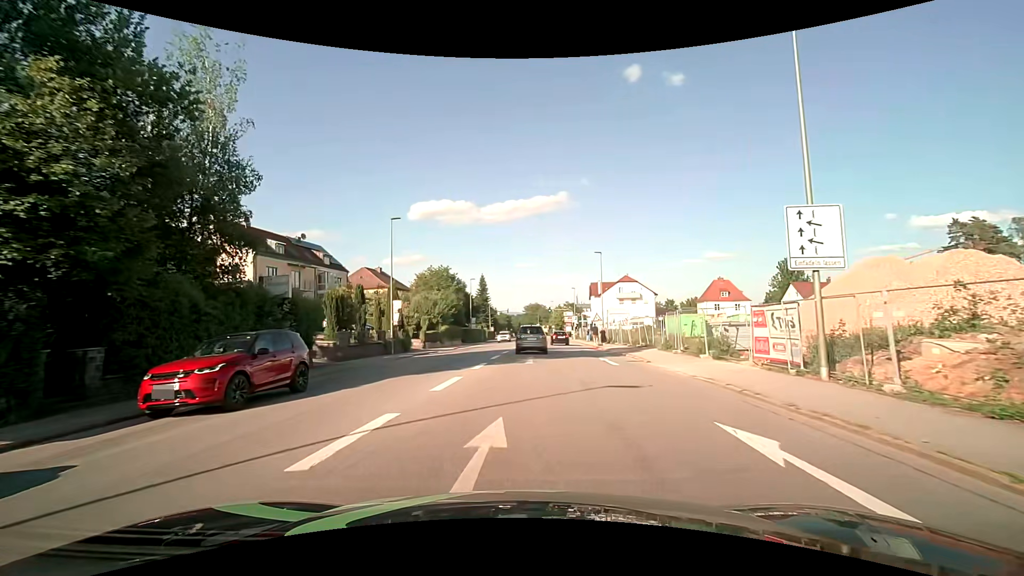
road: tertiary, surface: asphalt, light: Day
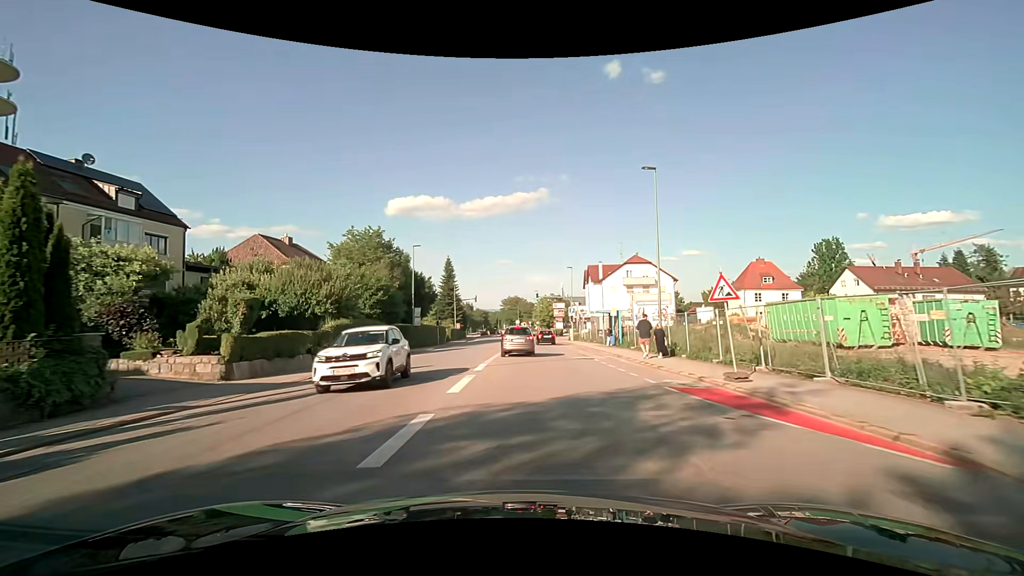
(+0.8, +30.0) m; +3°
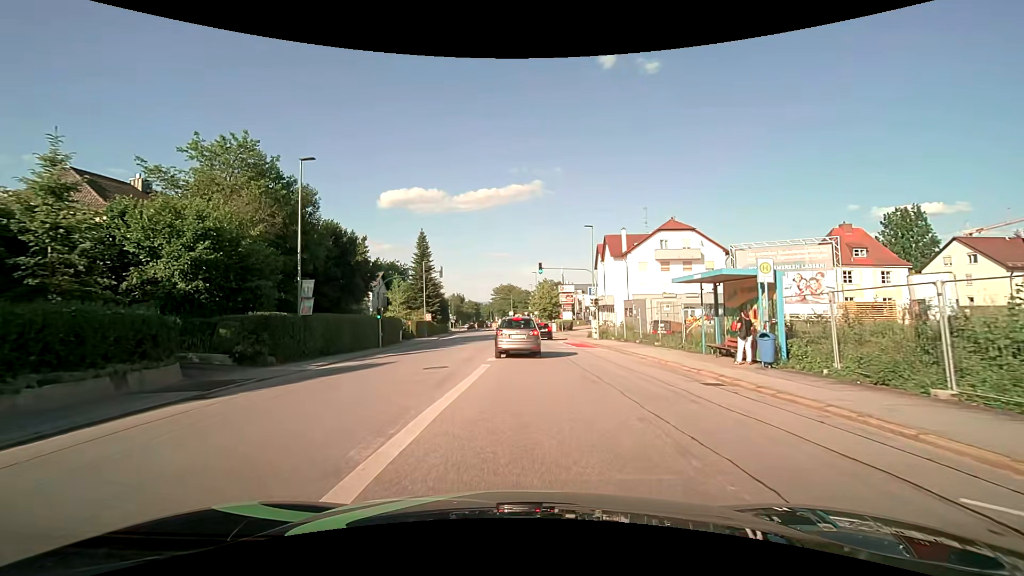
(+0.2, +24.1) m; +1°
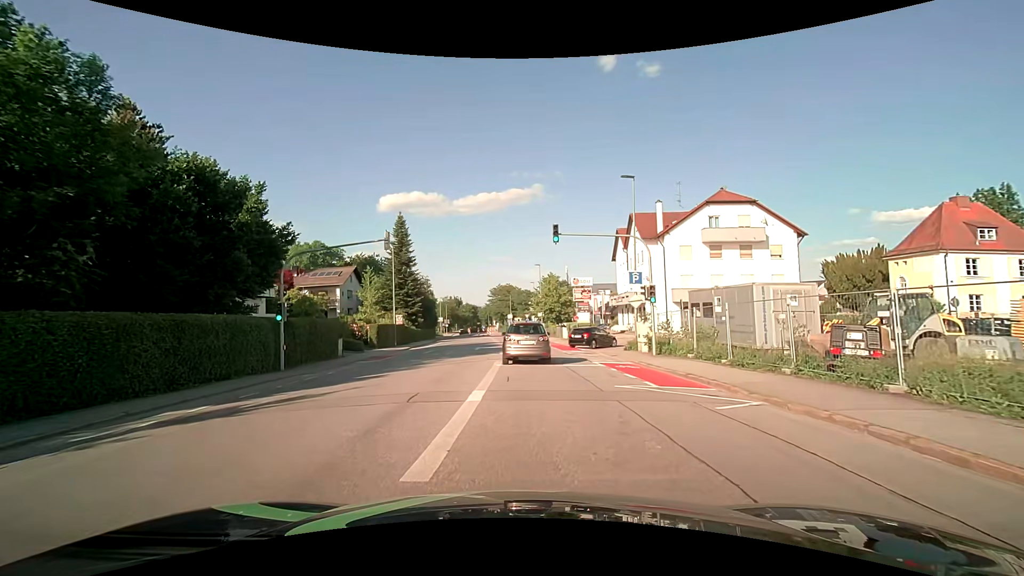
(0.0, +16.1) m; 0°
(0, +10) (0, +20) (0, +30) (0, +40) (0, +50) (-1, +60) (-2, +70) (-2, +80) (-3, +90) (-3, +100) m
